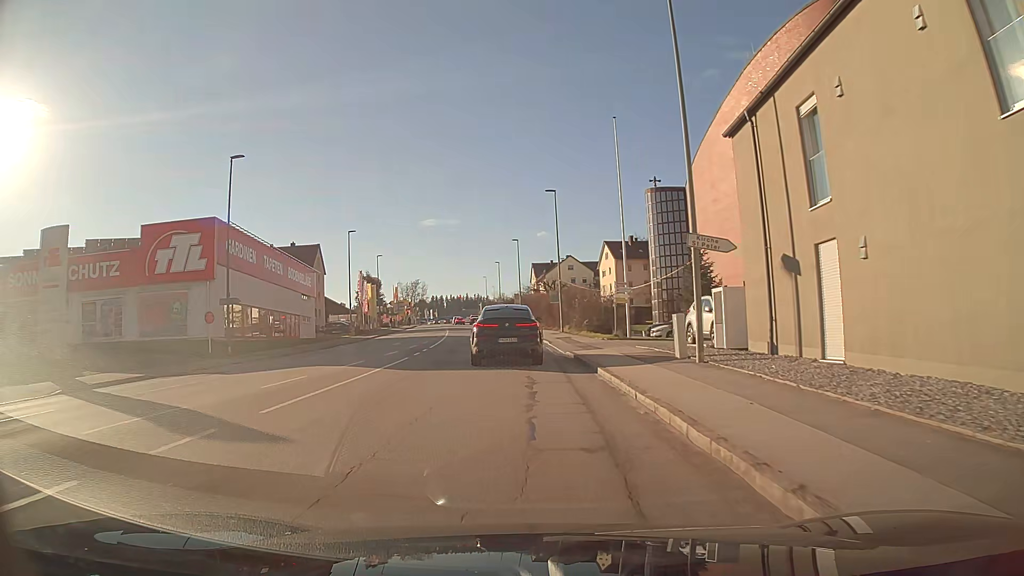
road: tertiary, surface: asphalt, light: Day
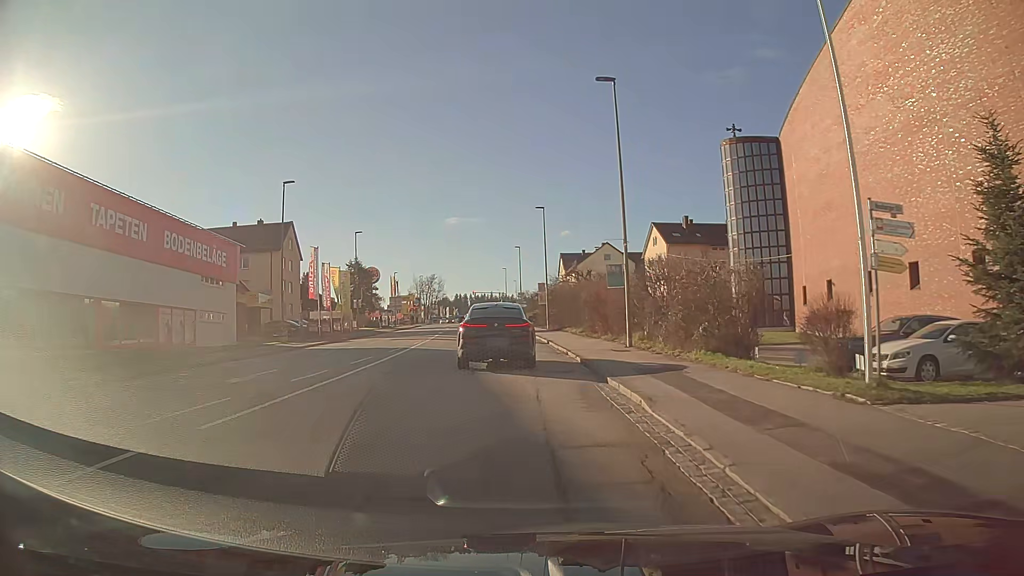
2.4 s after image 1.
(-0.5, +23.7) m; -2°
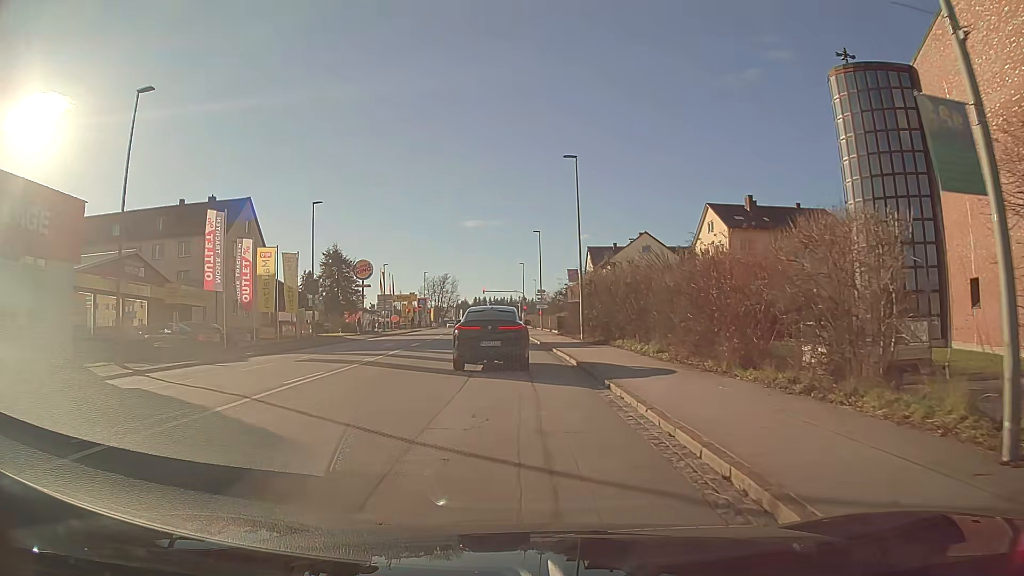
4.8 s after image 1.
(-0.3, +19.7) m; -2°
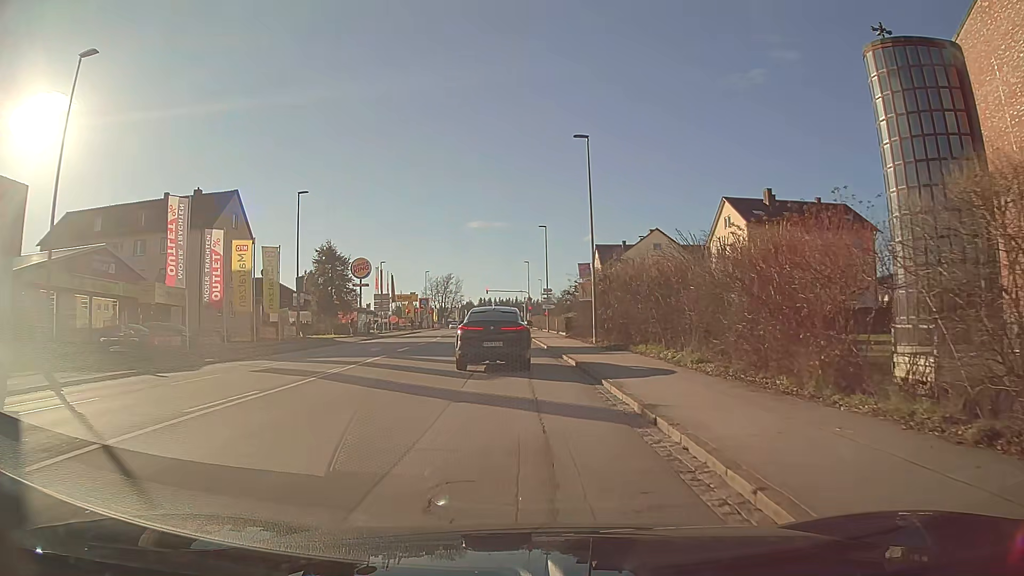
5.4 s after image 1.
(0.0, +4.5) m; 0°
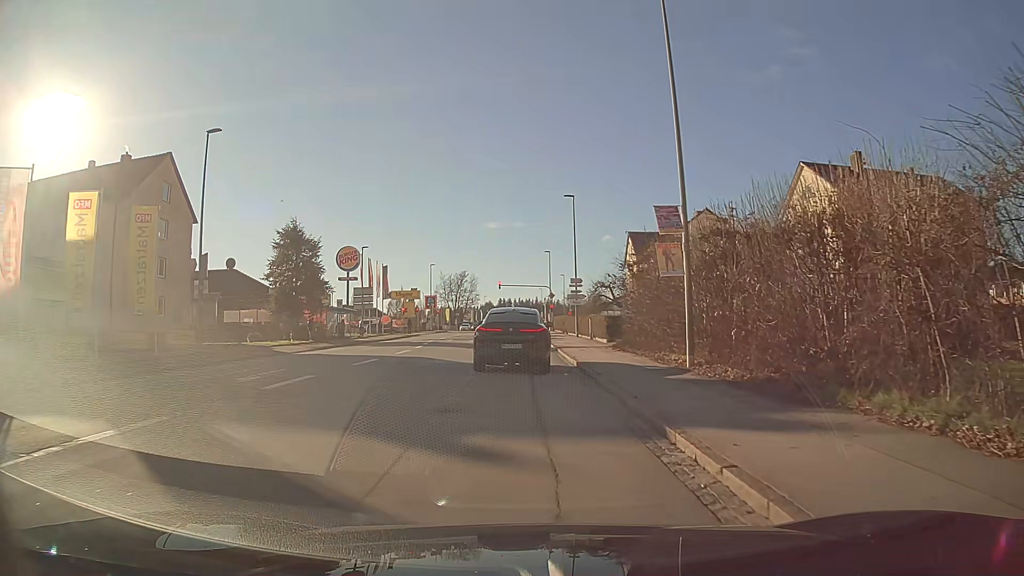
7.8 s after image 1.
(-0.2, +16.6) m; -2°
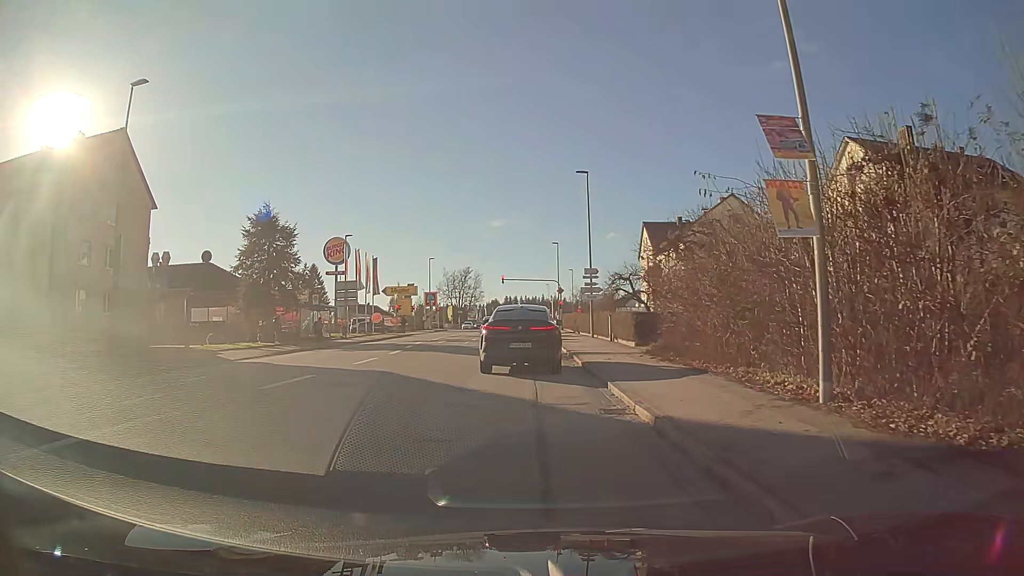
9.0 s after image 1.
(0.0, +7.4) m; 0°
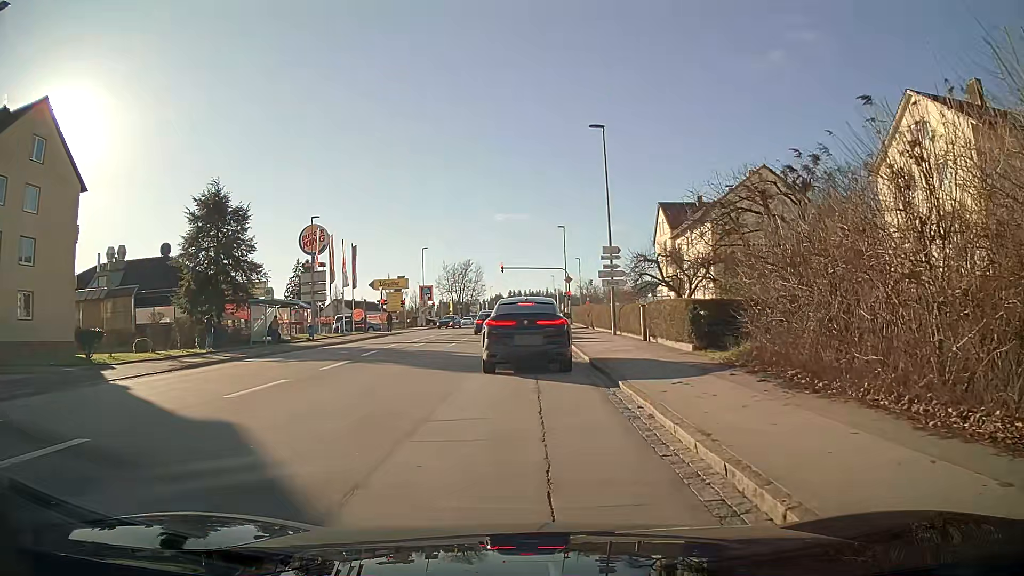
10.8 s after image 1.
(0.0, +8.9) m; 0°
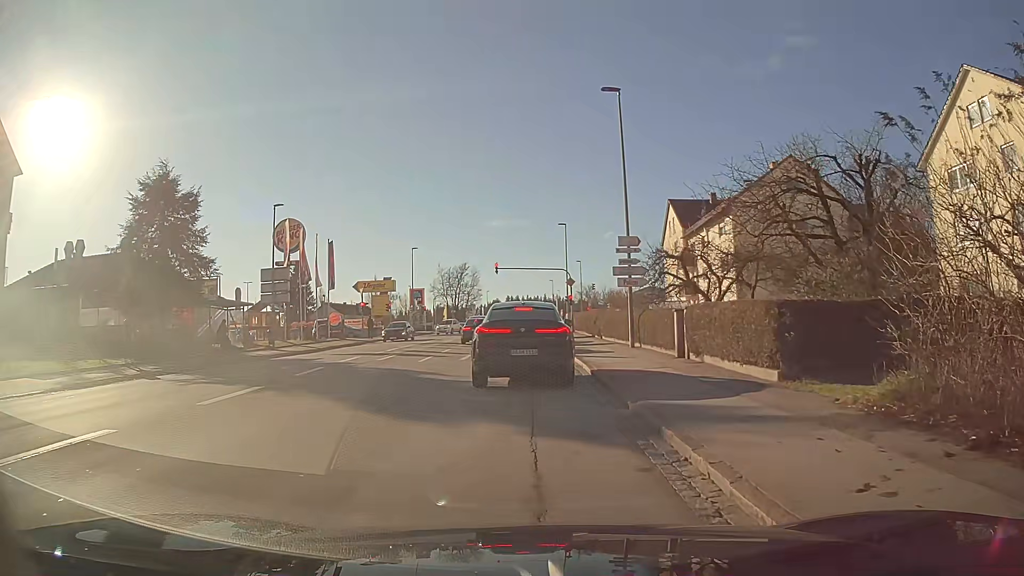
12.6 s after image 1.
(-0.1, +6.4) m; 0°
